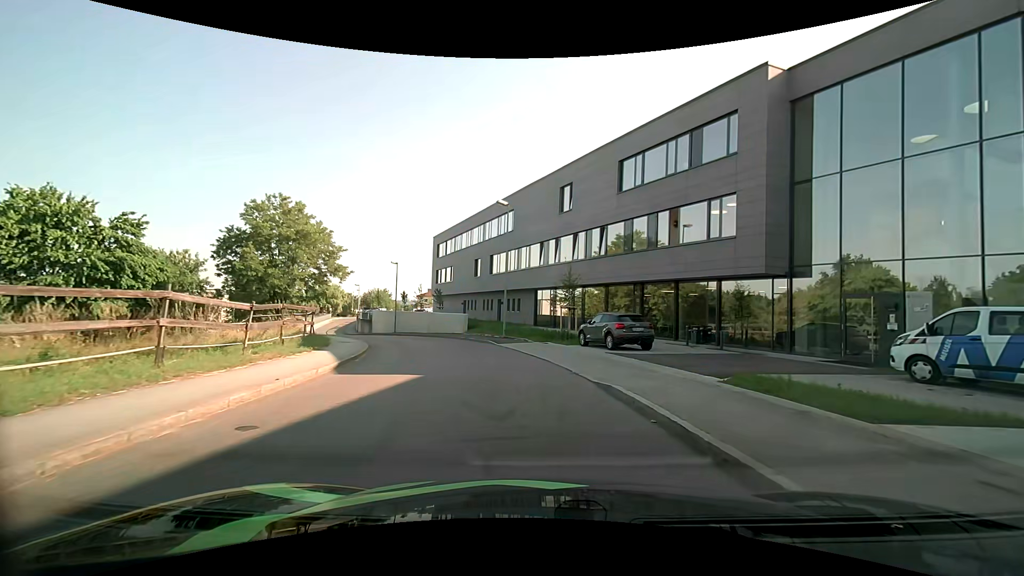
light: Day
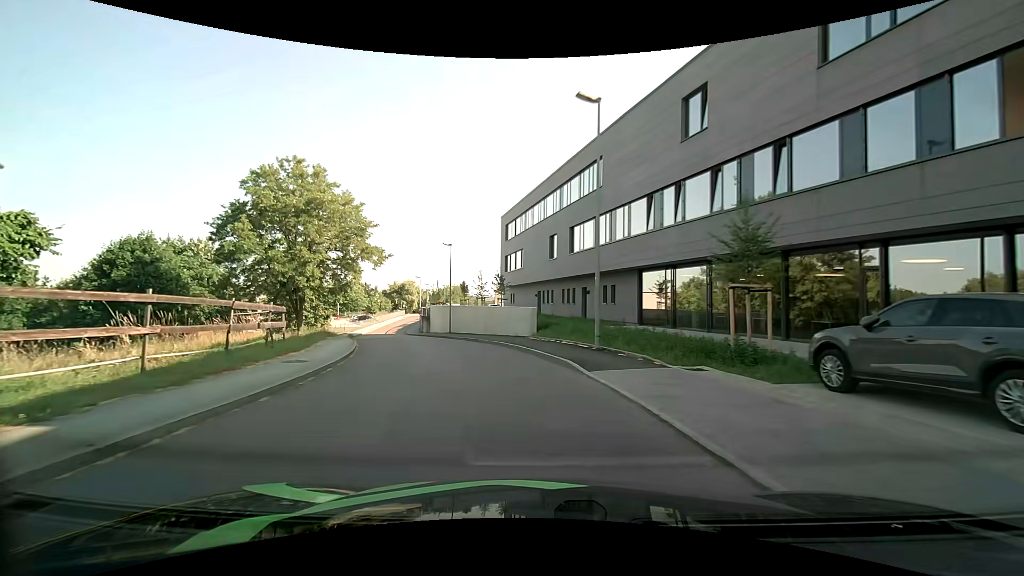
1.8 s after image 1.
(-0.9, +14.0) m; -9°
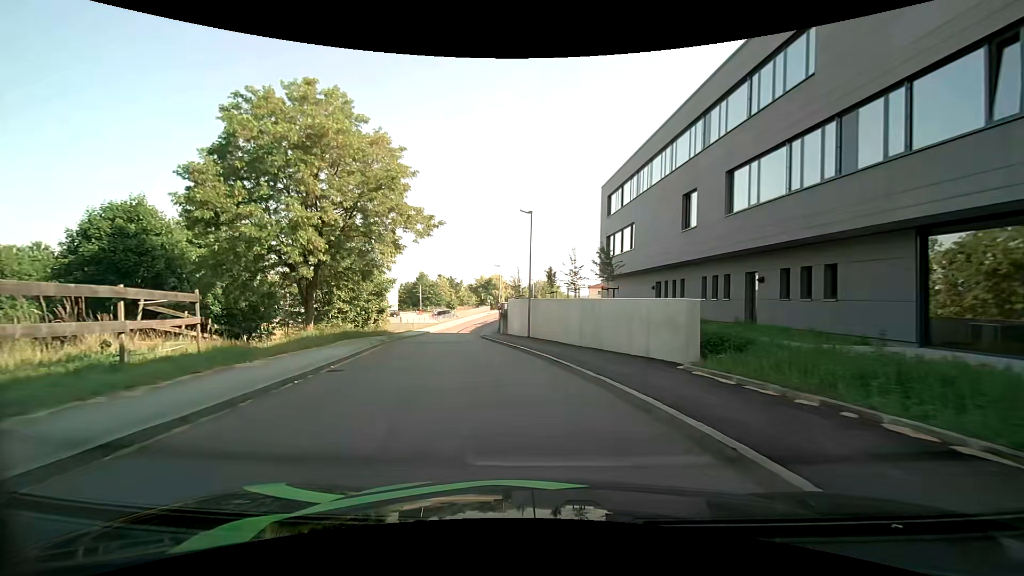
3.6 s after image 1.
(-1.3, +13.6) m; -11°
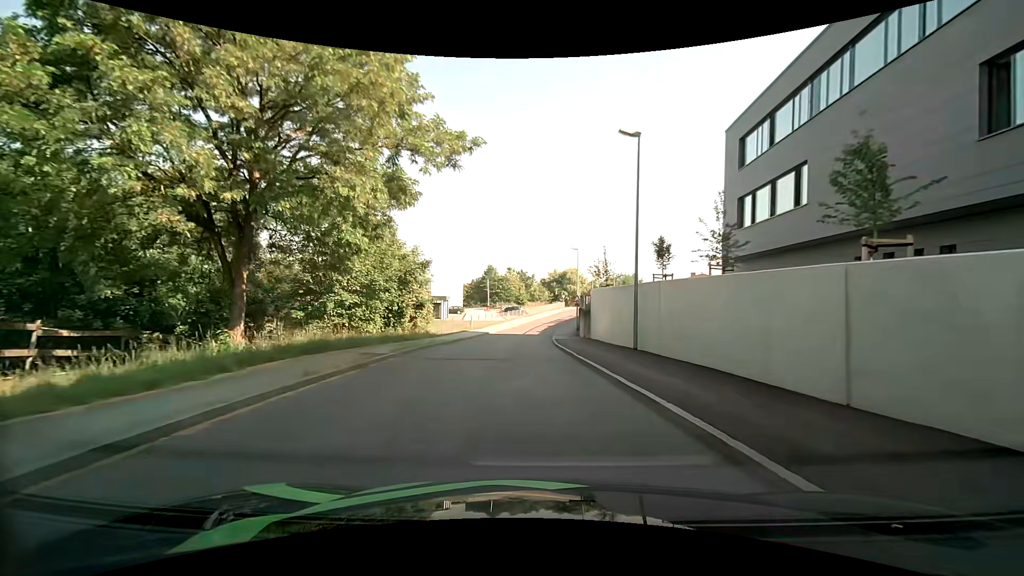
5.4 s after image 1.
(-1.1, +12.8) m; -9°
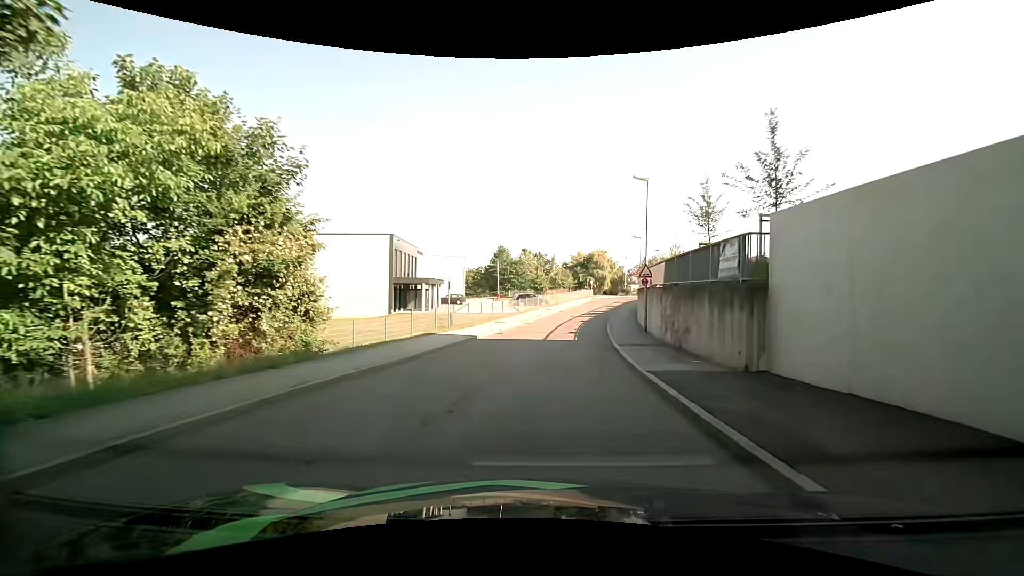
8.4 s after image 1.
(-0.6, +22.4) m; -1°
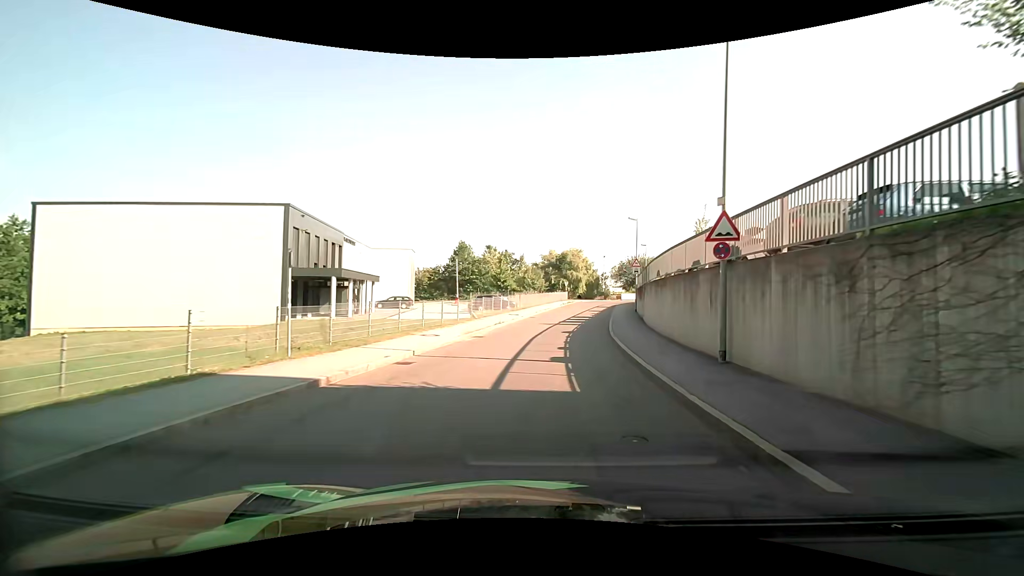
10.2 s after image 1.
(+0.3, +14.3) m; +4°
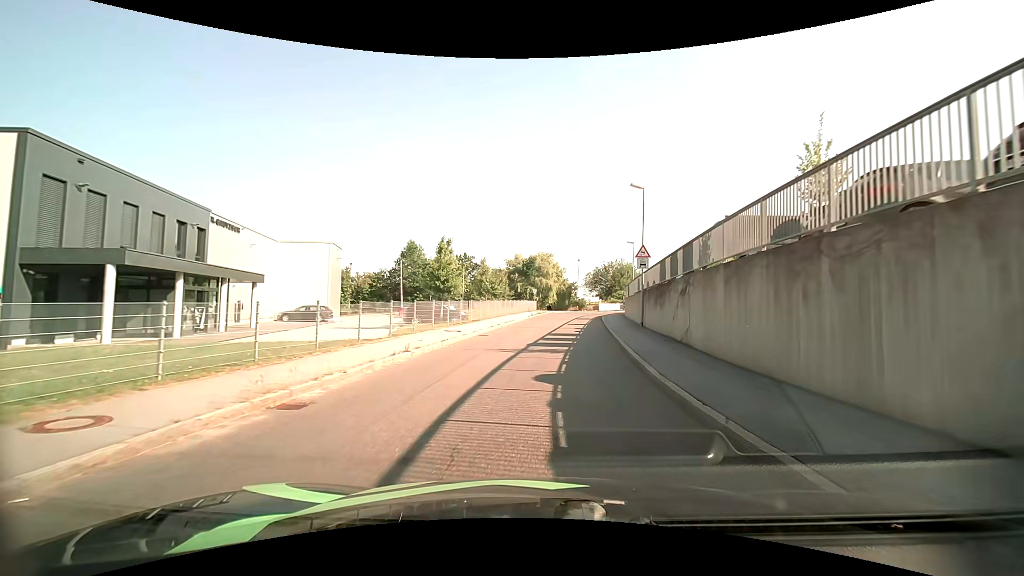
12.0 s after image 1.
(+0.3, +14.5) m; +4°
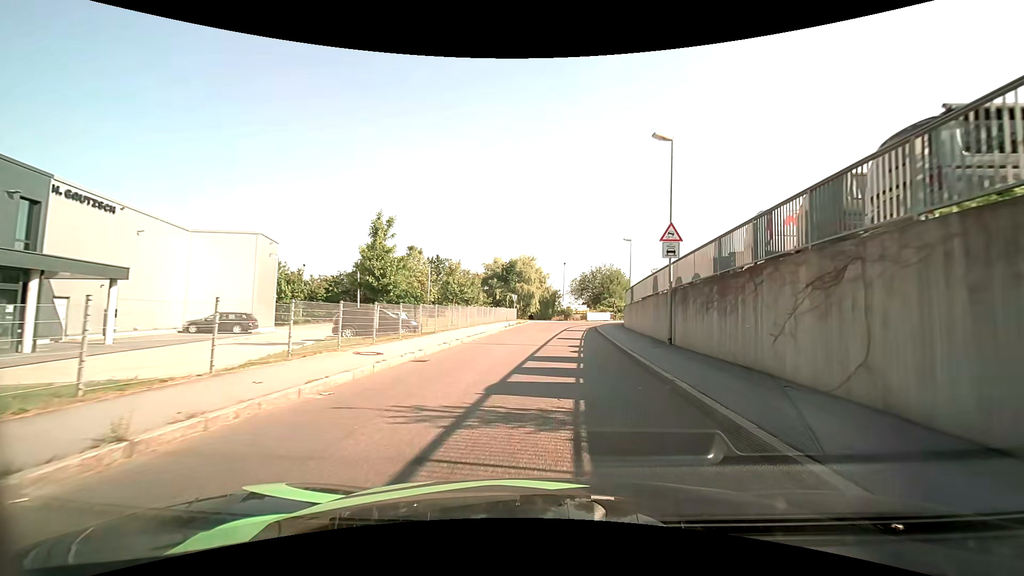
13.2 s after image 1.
(+0.1, +9.2) m; +2°
(0, +10) (+1, +20) (+2, +30) (+3, +40) (+5, +50) (+9, +59) (+15, +66) (+24, +71) (+34, +73) (+44, +73) m
